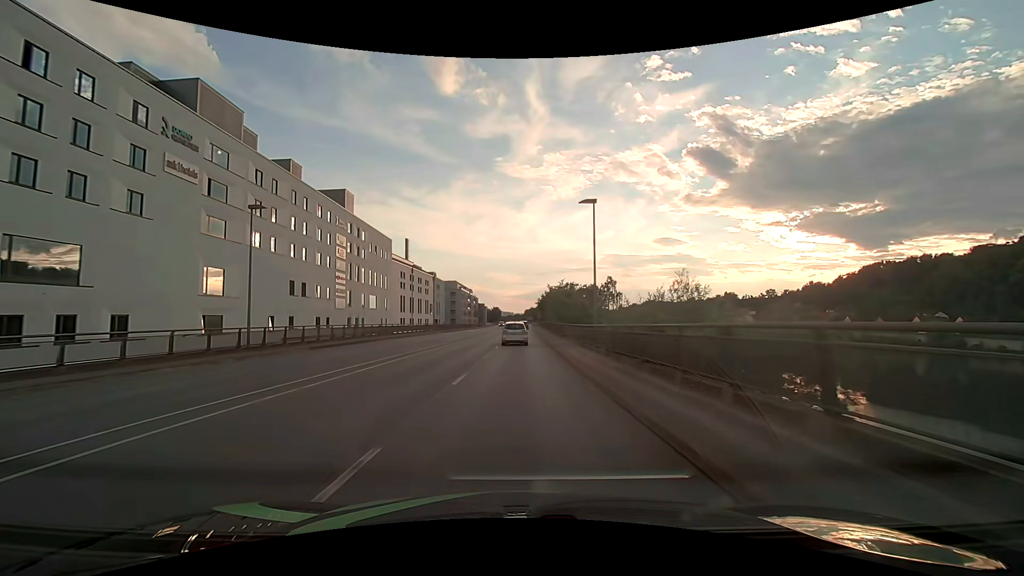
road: primary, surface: asphalt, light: Day
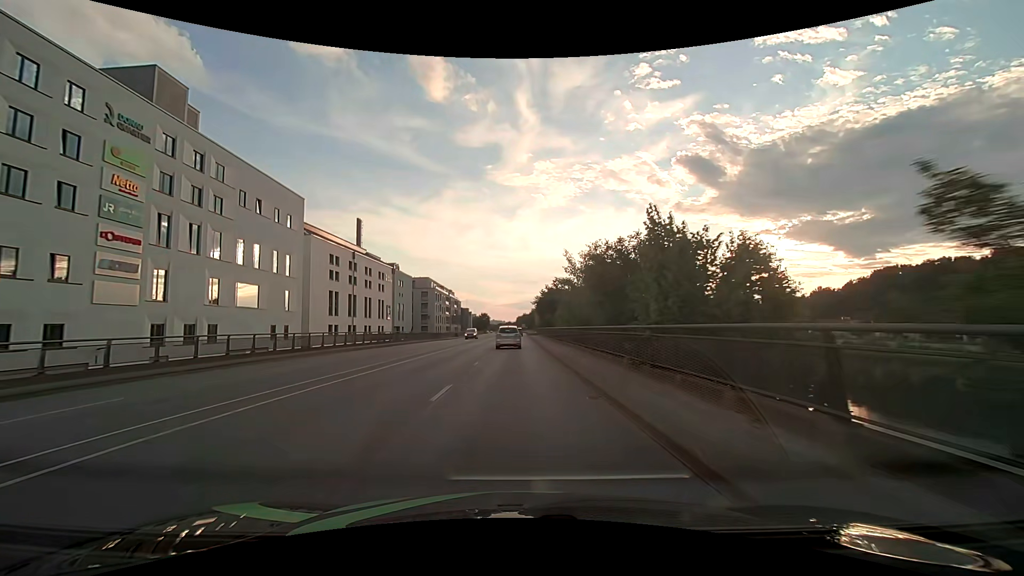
(+0.4, +38.3) m; +1°
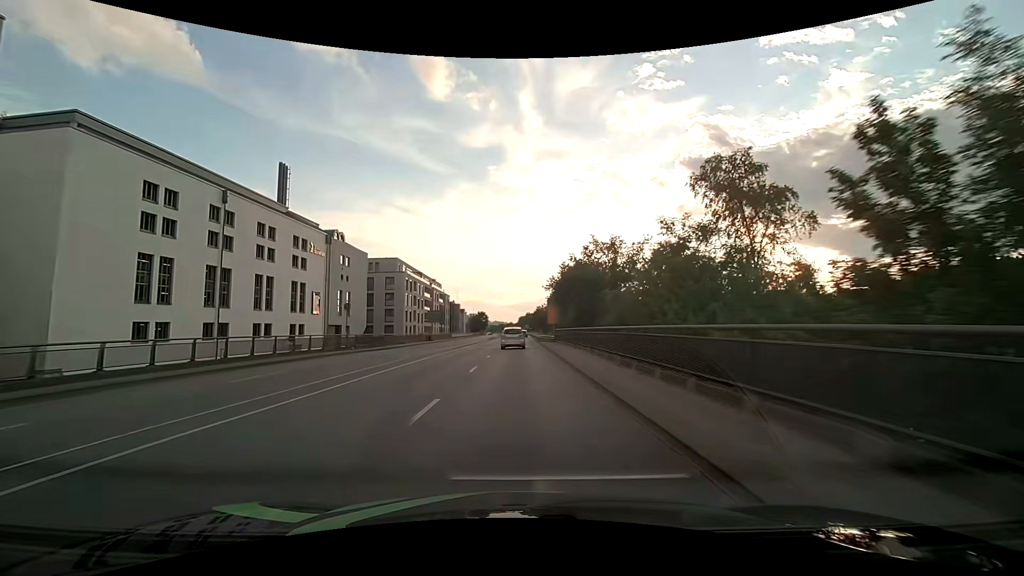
(+0.2, +38.4) m; 0°
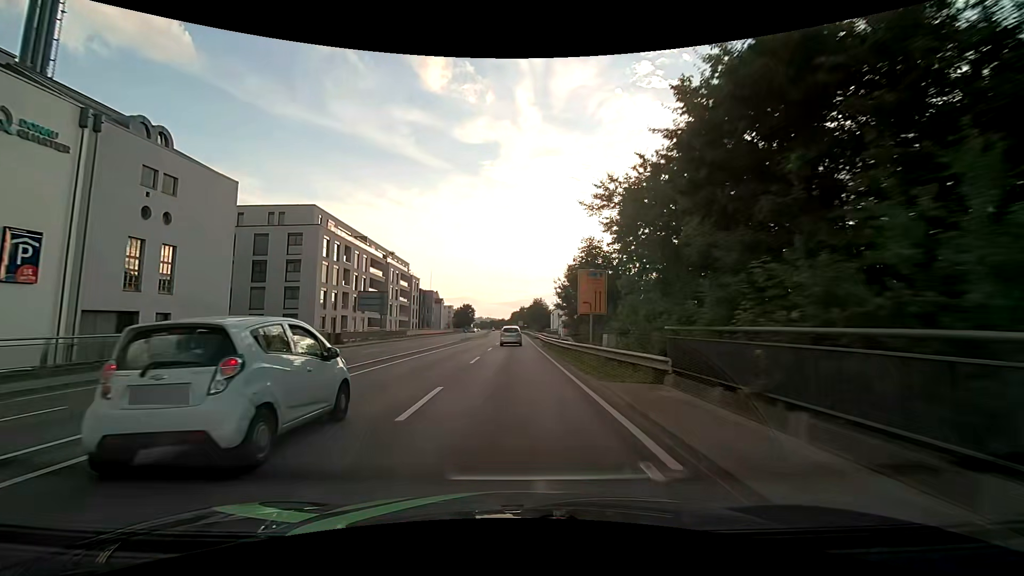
(0.0, +38.3) m; +1°
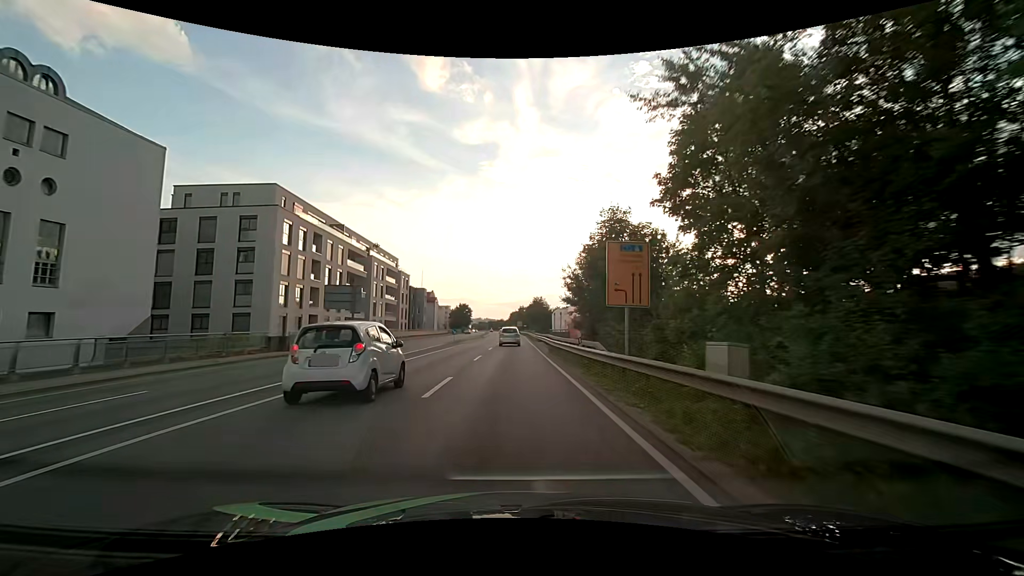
(0.0, +9.6) m; 0°
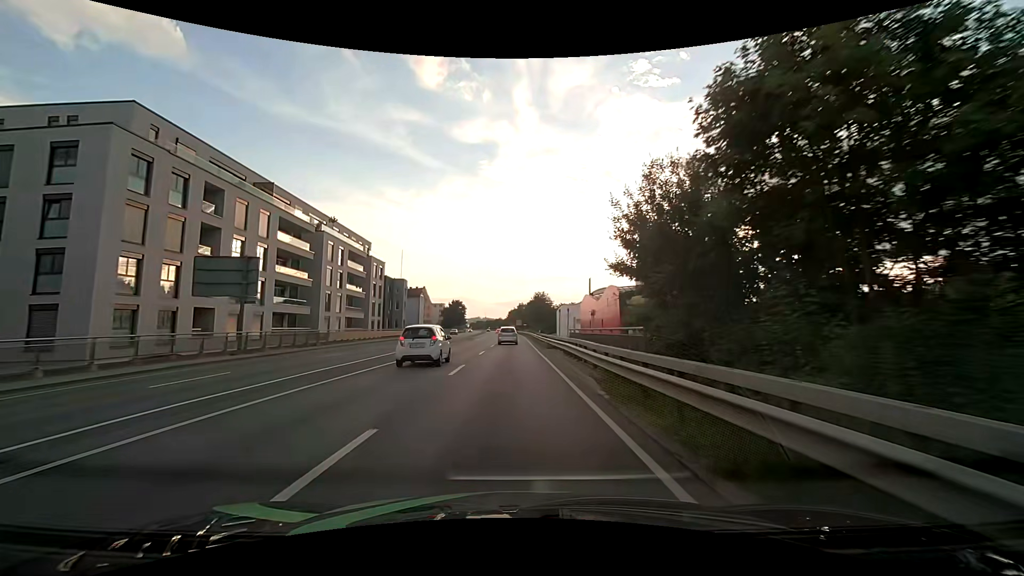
(0.0, +19.1) m; 0°
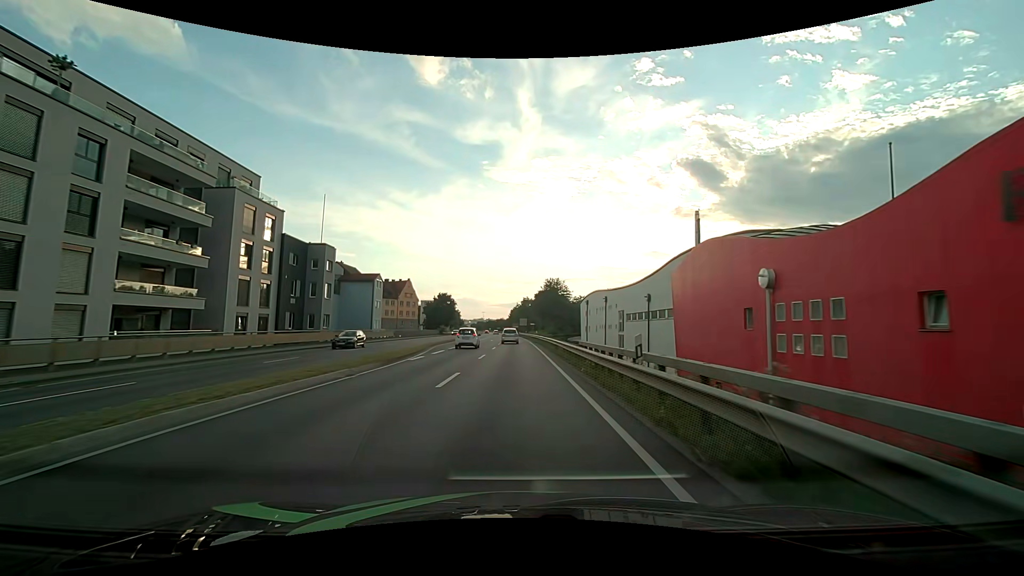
(-0.1, +39.1) m; 0°
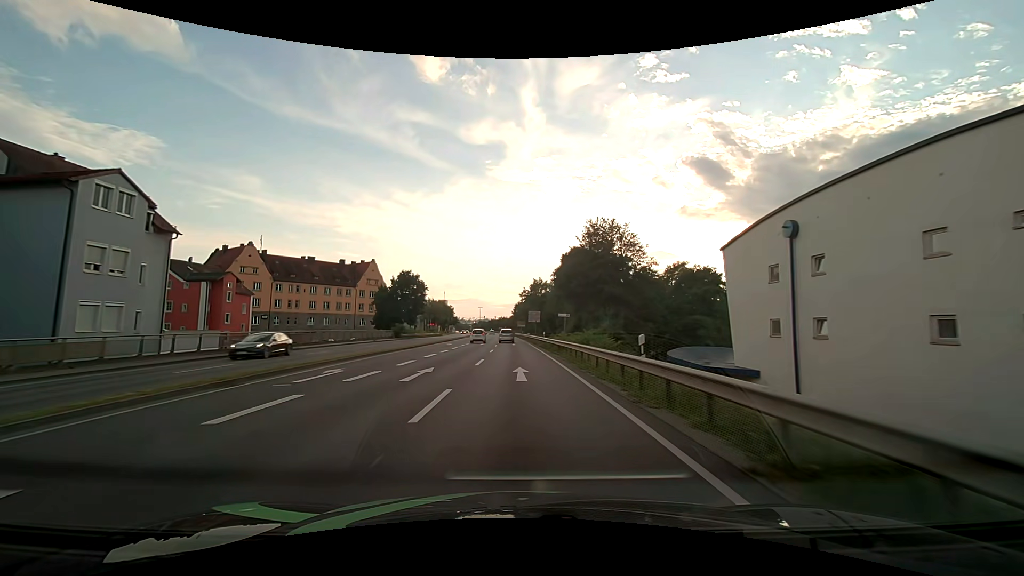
(-0.6, +52.9) m; -1°
(0, +10) (0, +20) (0, +30) (0, +40) (0, +50) (-1, +60) (-1, +70) (-1, +80) (-2, +90) (-2, +100) m
